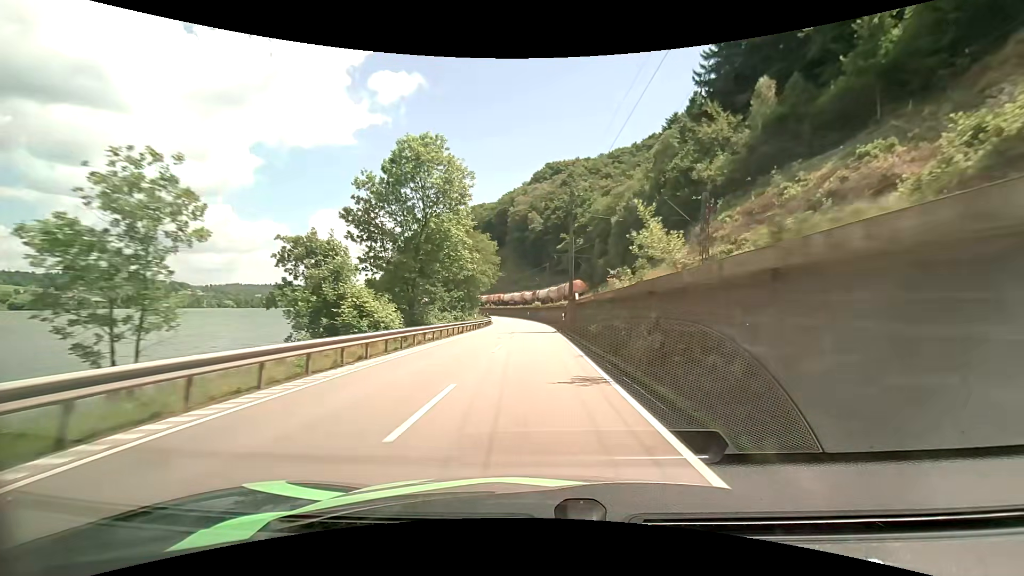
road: primary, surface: asphalt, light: Day
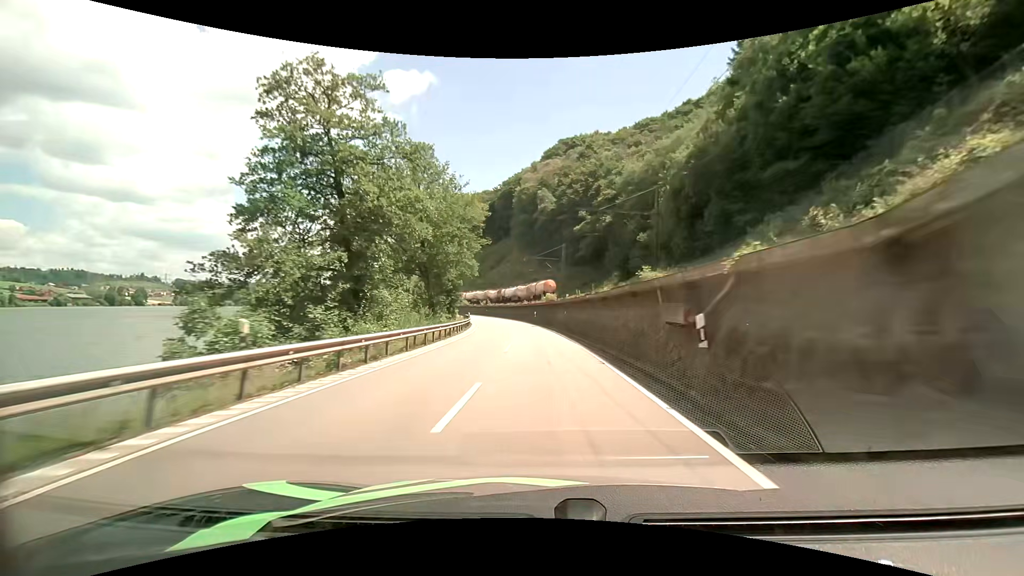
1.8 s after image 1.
(-0.5, +35.4) m; -1°
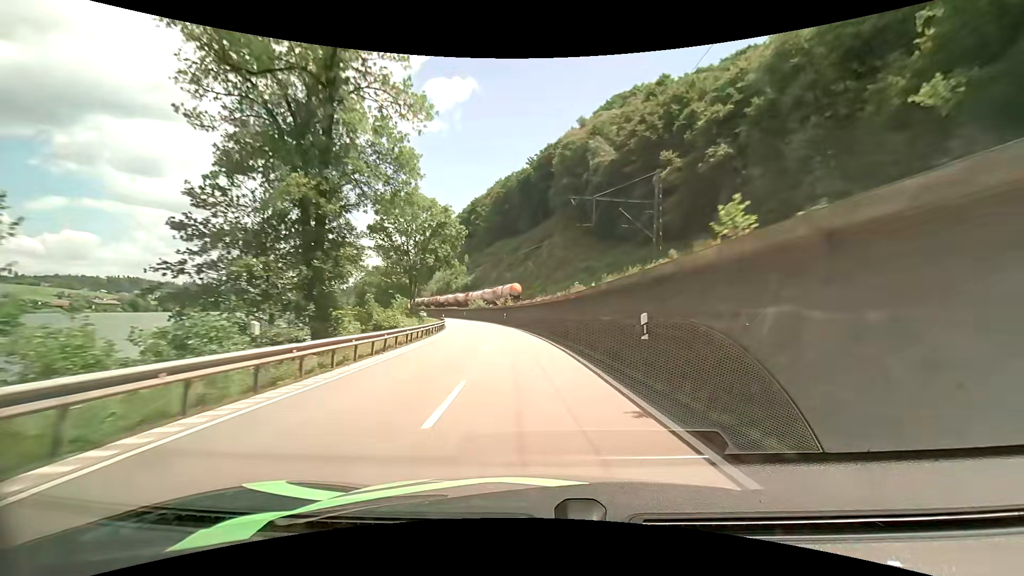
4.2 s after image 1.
(-1.5, +47.6) m; -5°
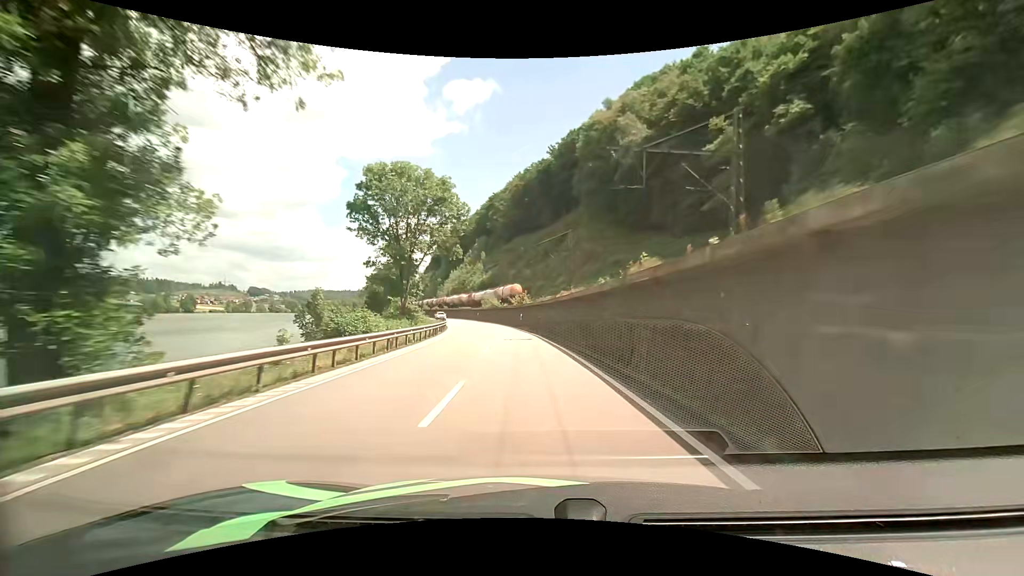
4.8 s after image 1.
(-0.2, +12.0) m; -2°
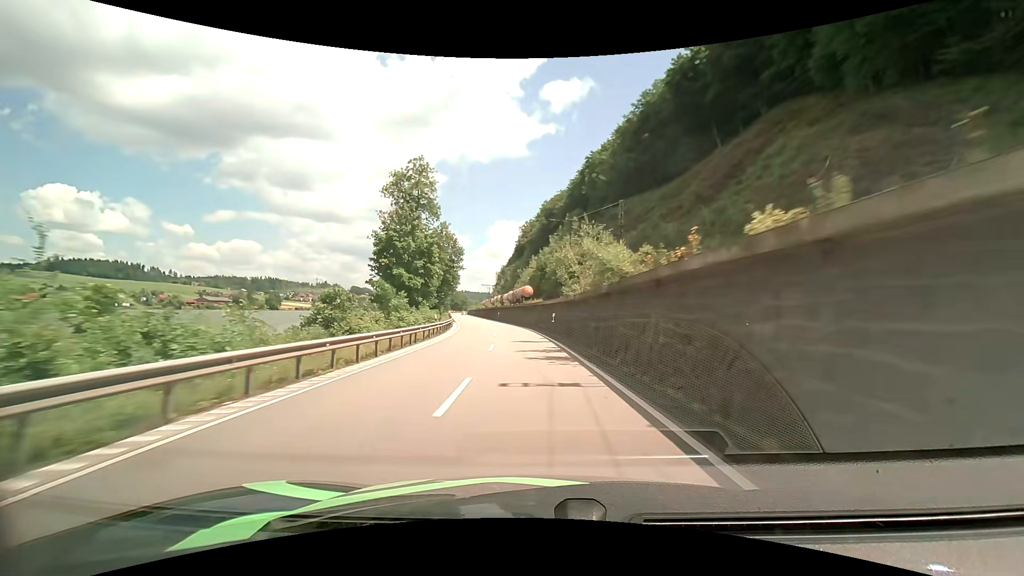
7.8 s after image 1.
(-5.8, +59.2) m; -11°
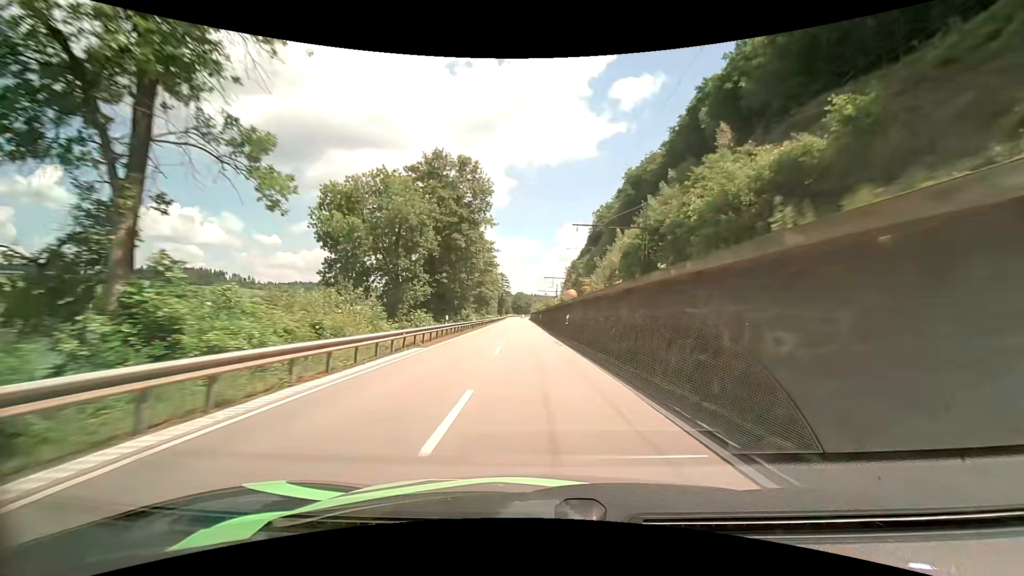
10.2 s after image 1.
(-3.6, +49.6) m; -8°
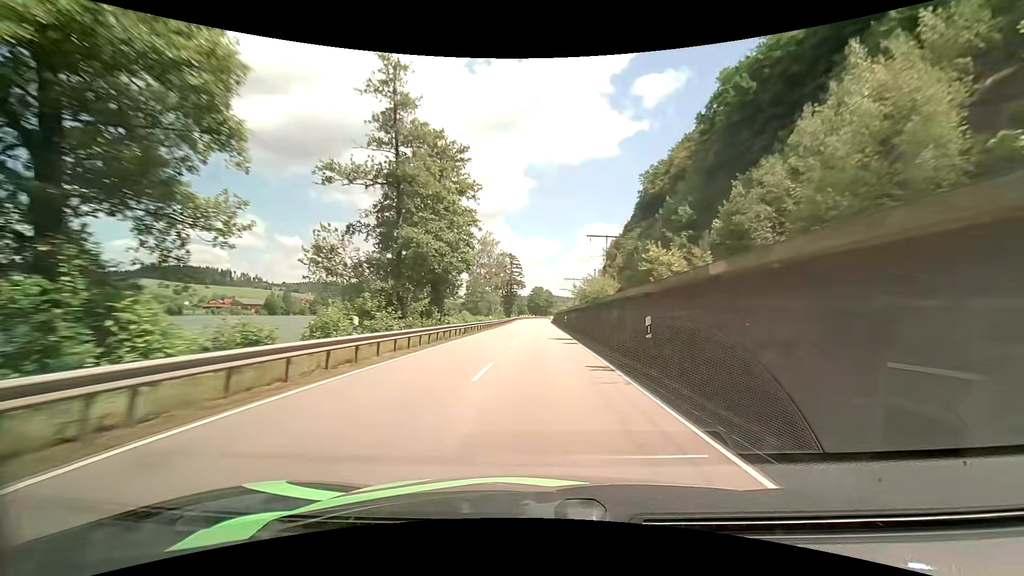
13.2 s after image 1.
(-1.9, +66.3) m; -2°
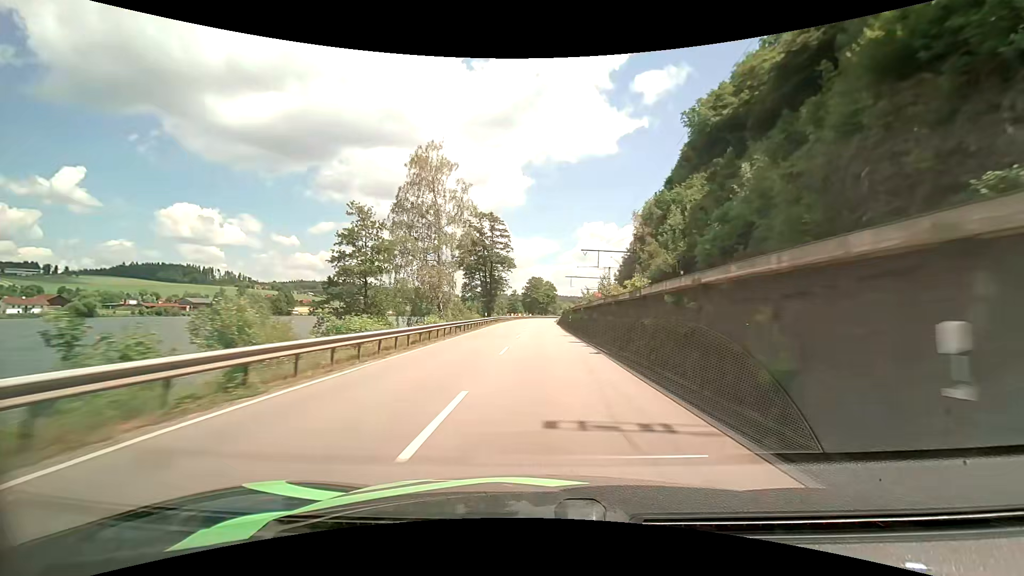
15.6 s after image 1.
(+0.2, +53.3) m; 0°
(0, +10) (0, +20) (0, +30) (0, +40) (0, +50) (0, +60) (0, +70) (0, +80) (+1, +90) (+1, +100) m
